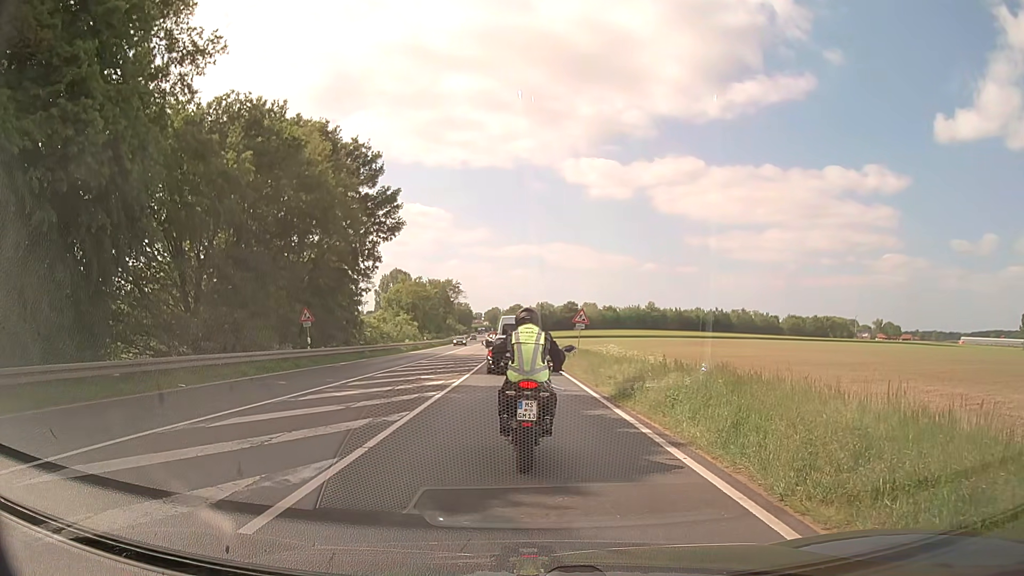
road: primary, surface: asphalt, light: Day
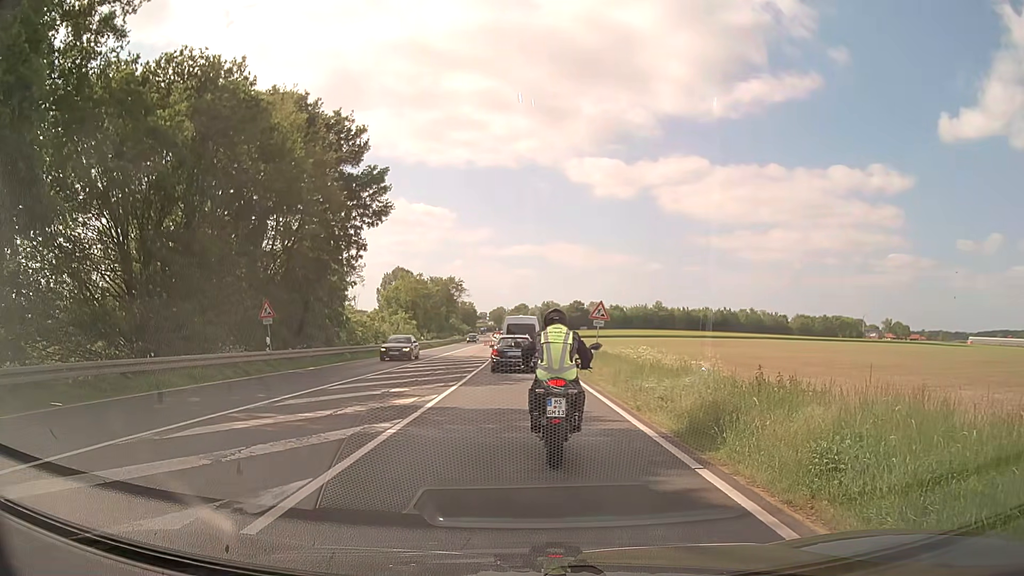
(0.0, +6.0) m; -1°
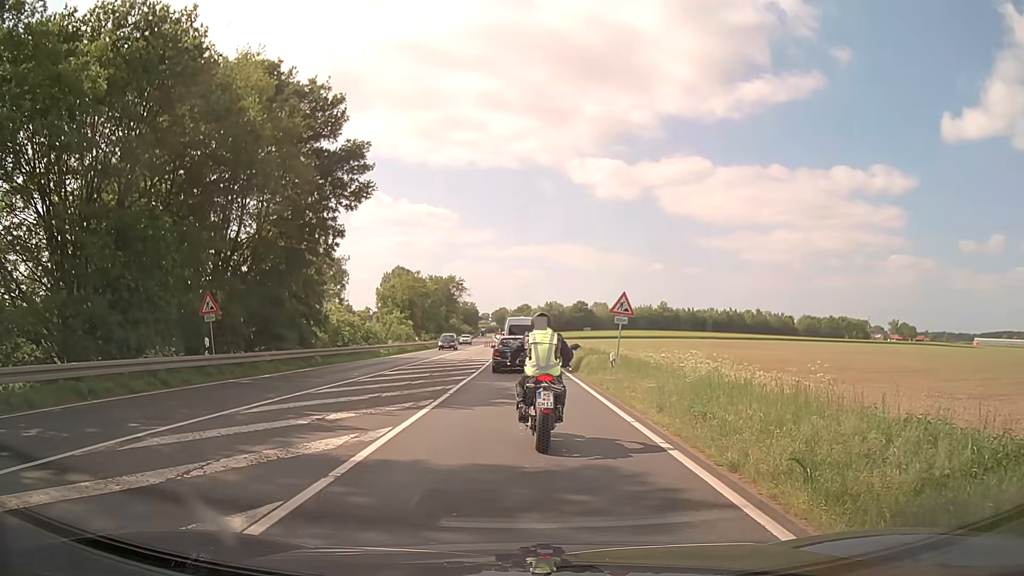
(+0.1, +5.7) m; +2°
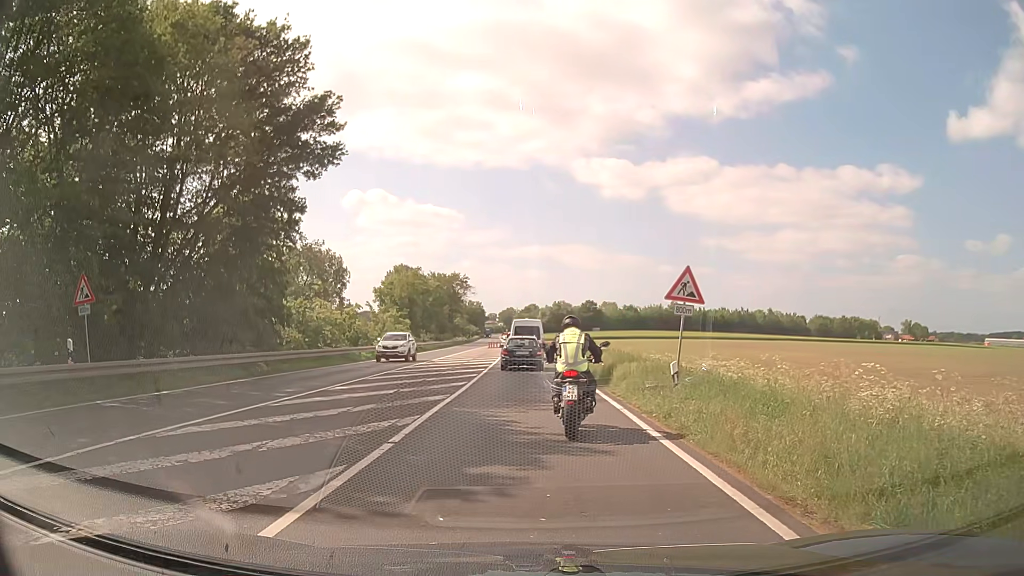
(-0.2, +7.7) m; -2°
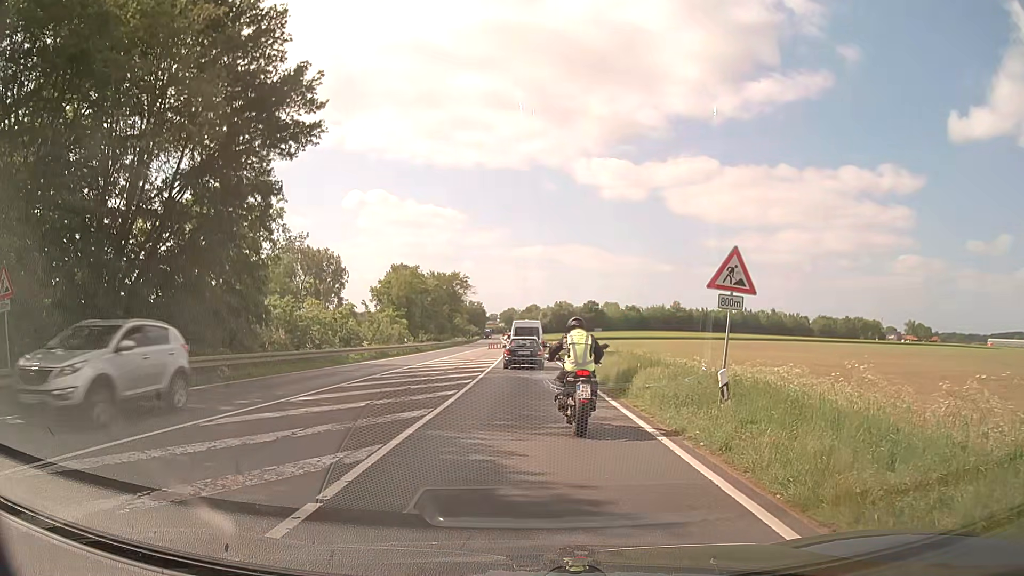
(0.0, +3.2) m; 0°
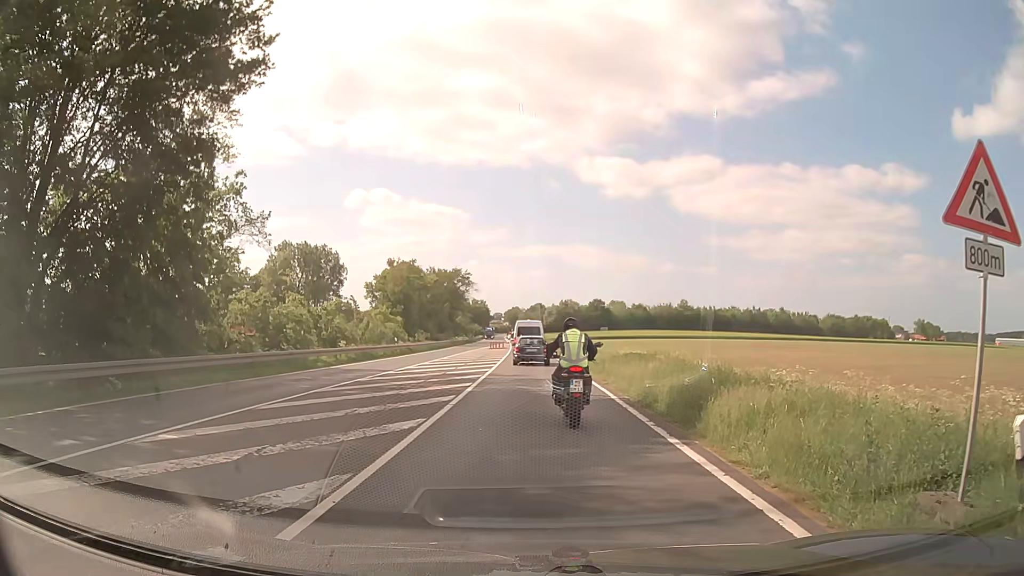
(0.0, +6.4) m; -1°
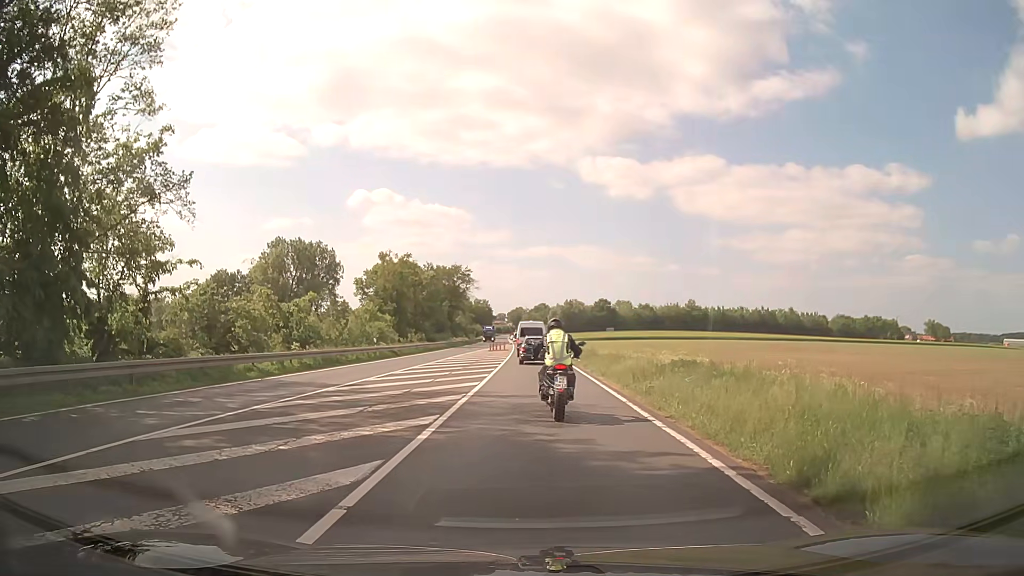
(+0.1, +8.3) m; +1°
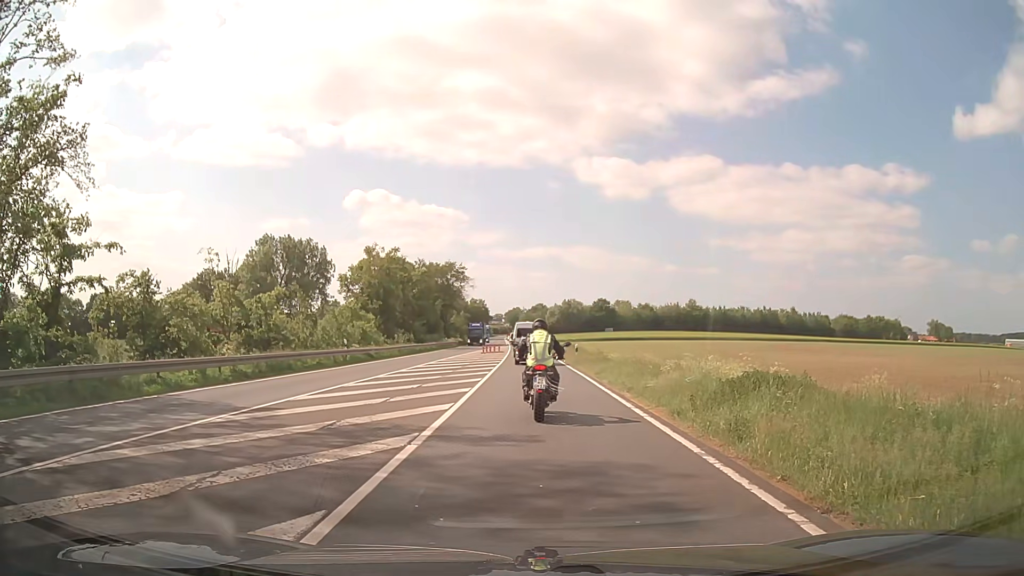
(0.0, +6.6) m; 0°
(0, +10) (0, +20) (0, +30) (0, +40) (0, +50) (-1, +60) (-1, +70) (-1, +80) (-2, +90) (-2, +100) m
